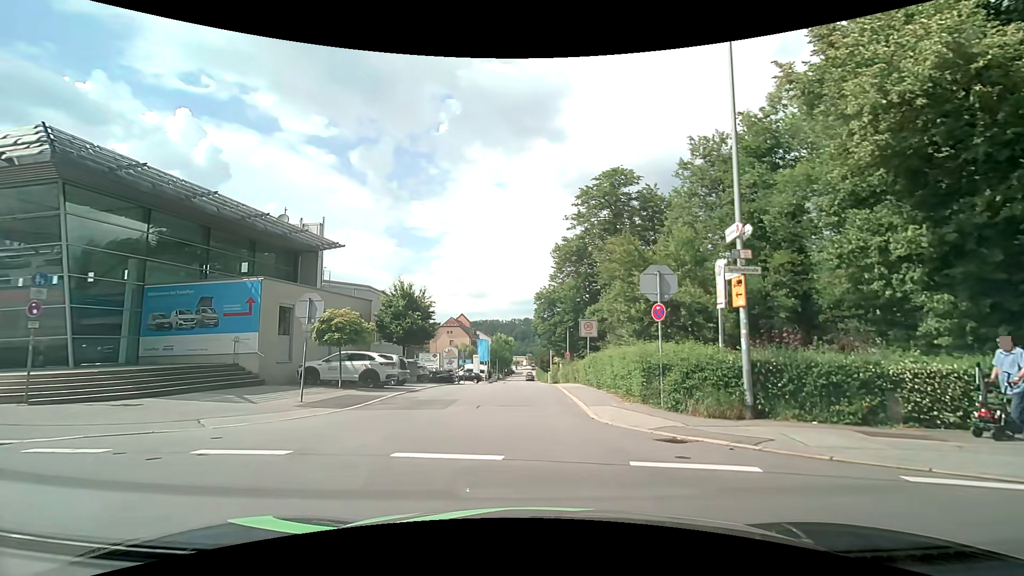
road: residential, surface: asphalt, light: Day
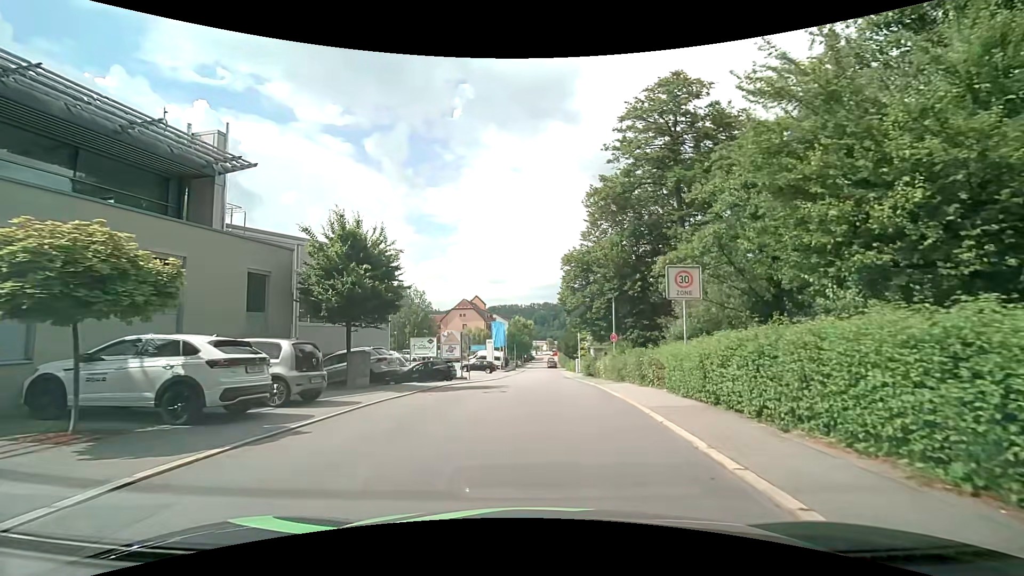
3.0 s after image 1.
(-0.6, +13.2) m; -3°
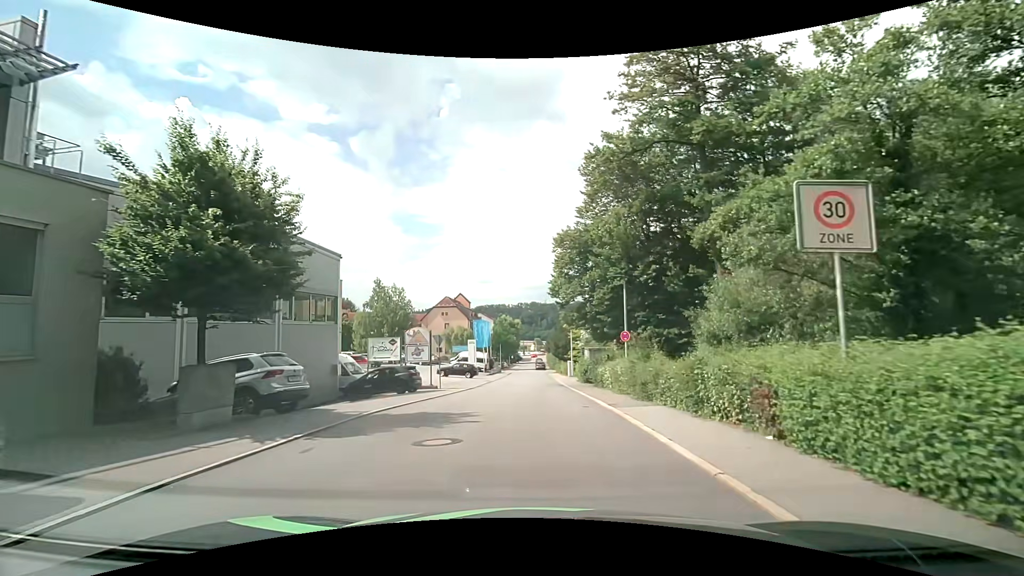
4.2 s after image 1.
(+0.1, +7.3) m; +1°
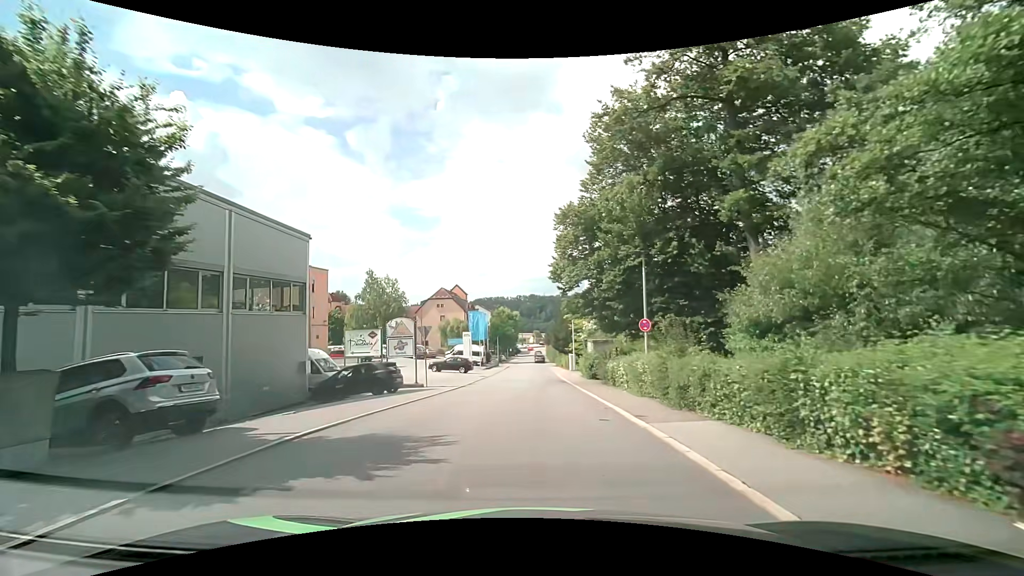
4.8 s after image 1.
(0.0, +3.9) m; 0°
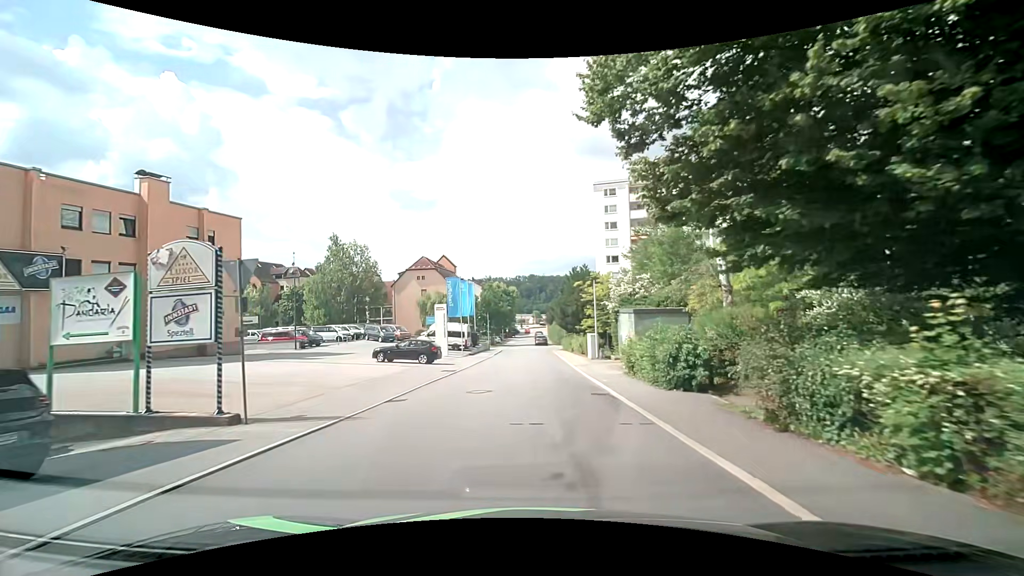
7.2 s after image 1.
(+0.1, +17.9) m; -1°
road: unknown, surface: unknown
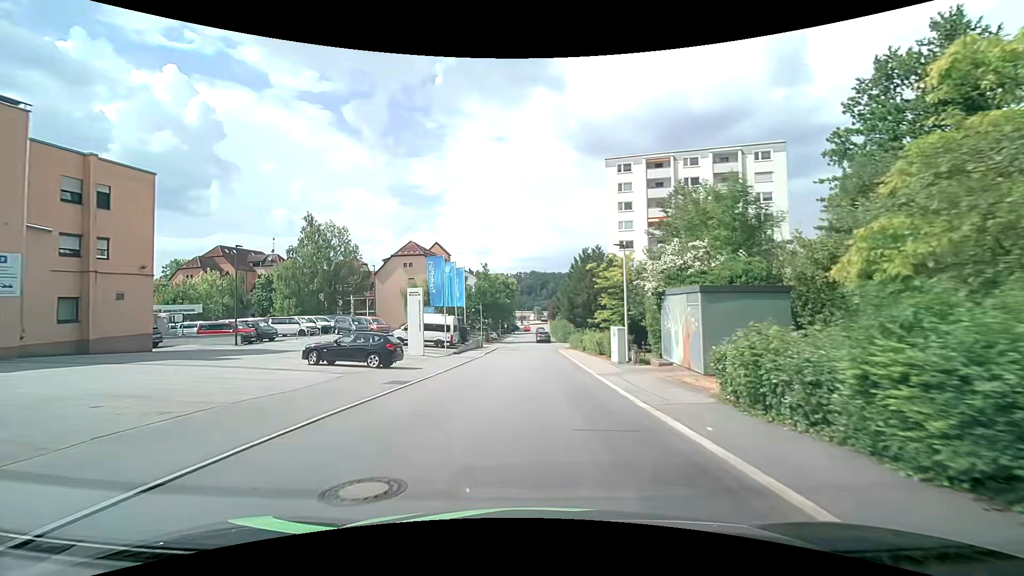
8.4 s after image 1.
(+0.1, +10.1) m; +1°
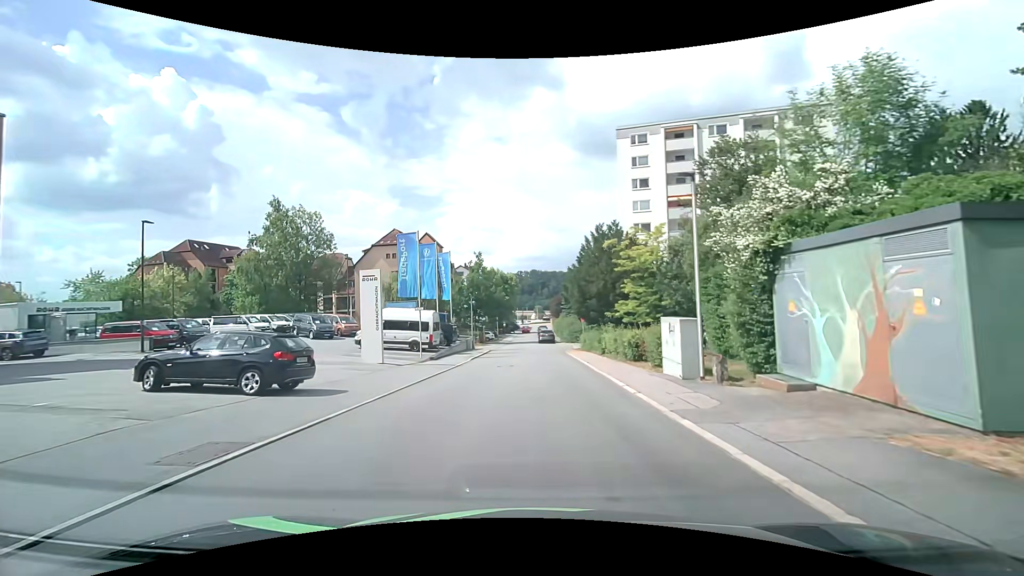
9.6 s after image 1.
(0.0, +9.5) m; 0°
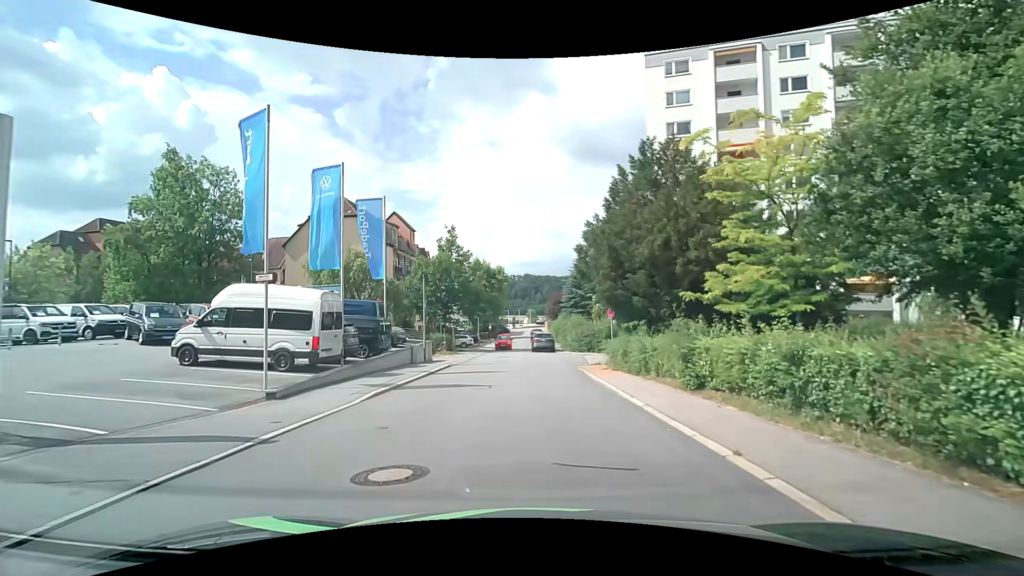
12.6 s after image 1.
(+0.2, +17.1) m; +1°
